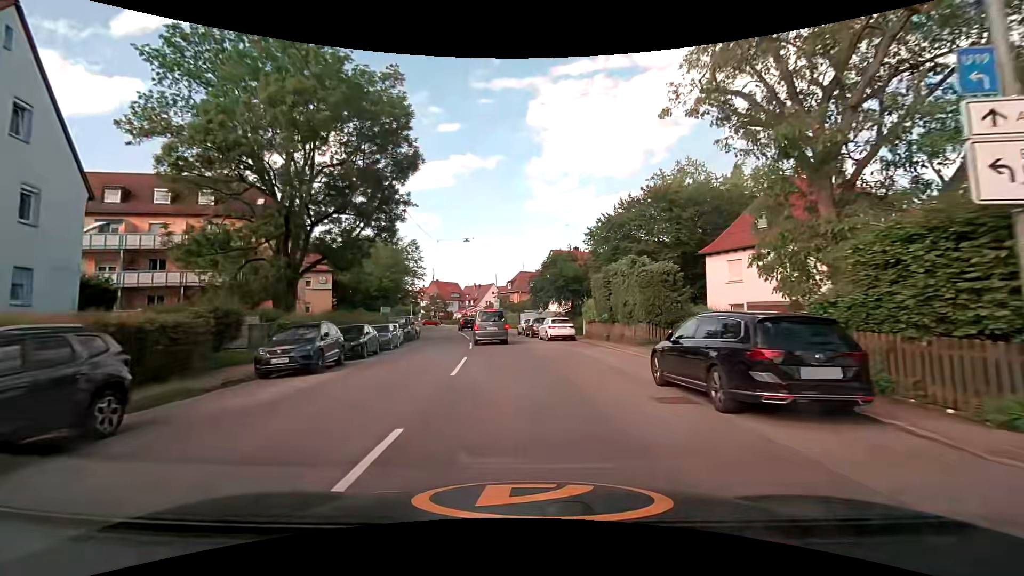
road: tertiary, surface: asphalt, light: Day
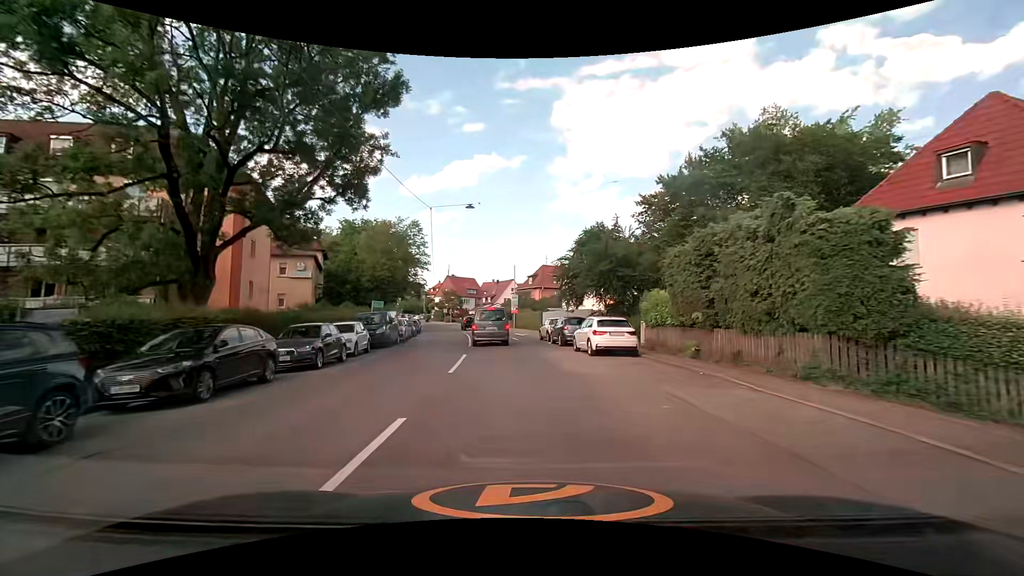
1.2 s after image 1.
(-0.2, +11.6) m; -3°
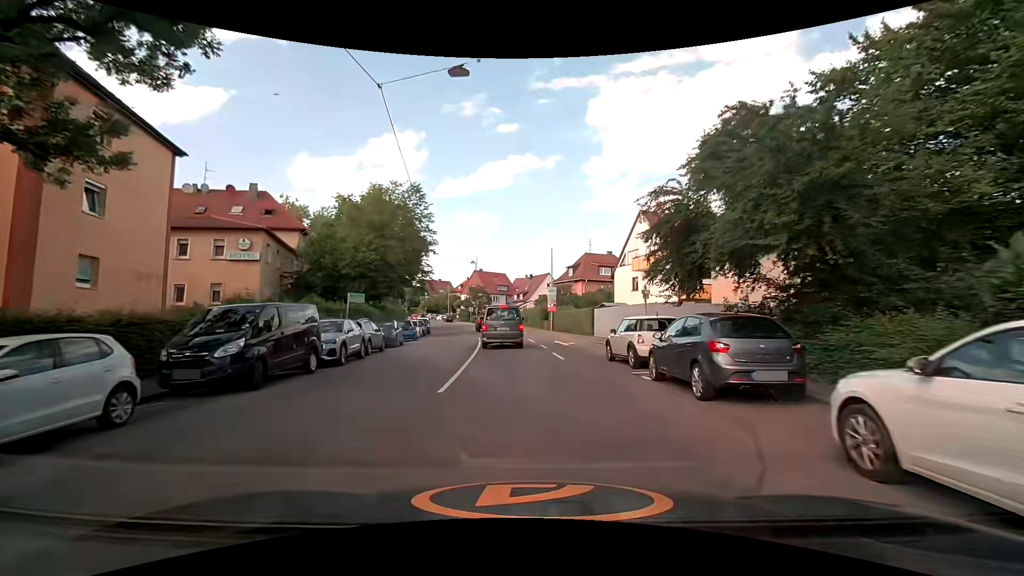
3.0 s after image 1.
(-0.3, +15.7) m; -3°
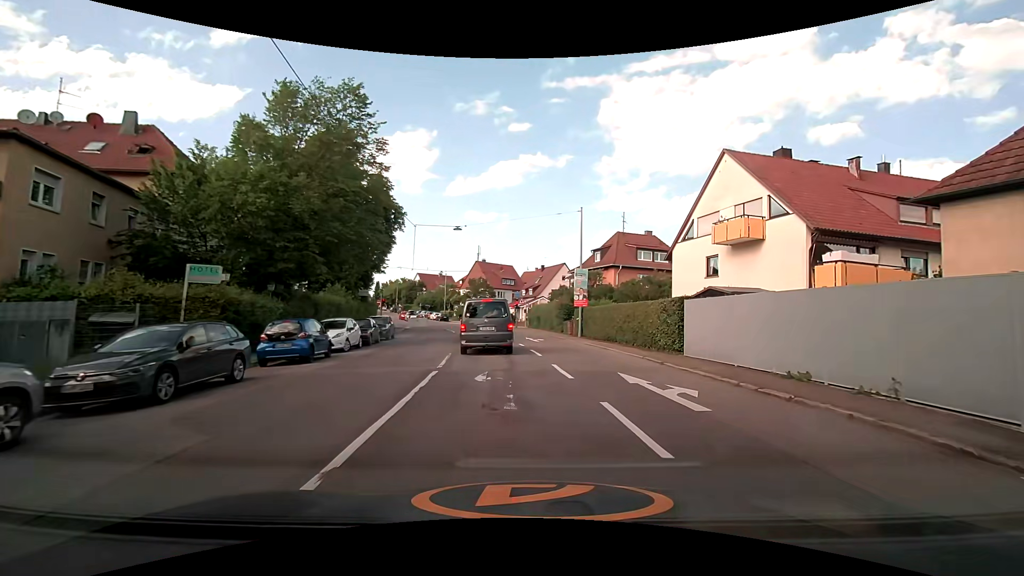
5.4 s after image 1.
(-0.6, +17.4) m; -3°
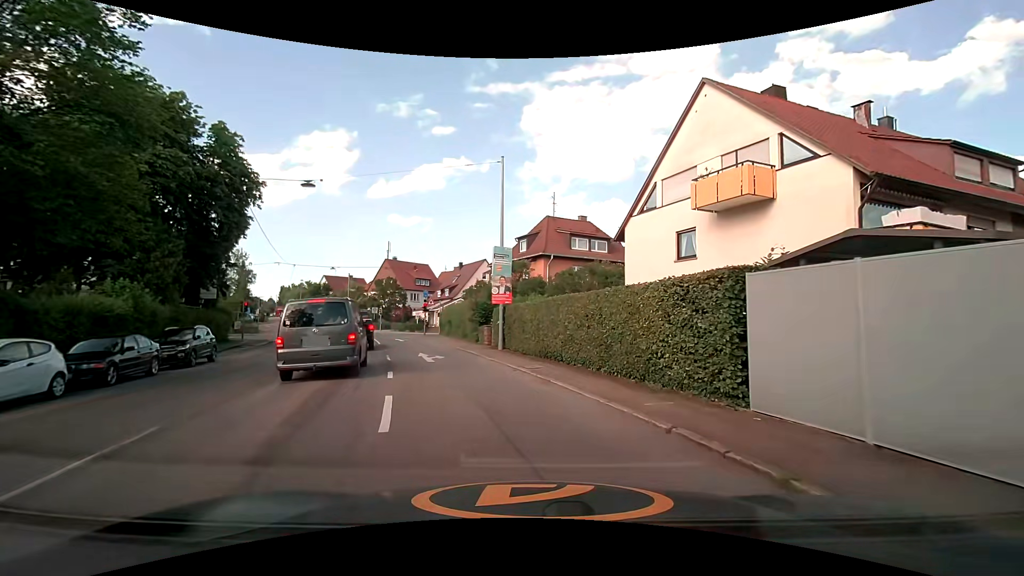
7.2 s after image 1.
(+1.0, +10.6) m; +11°
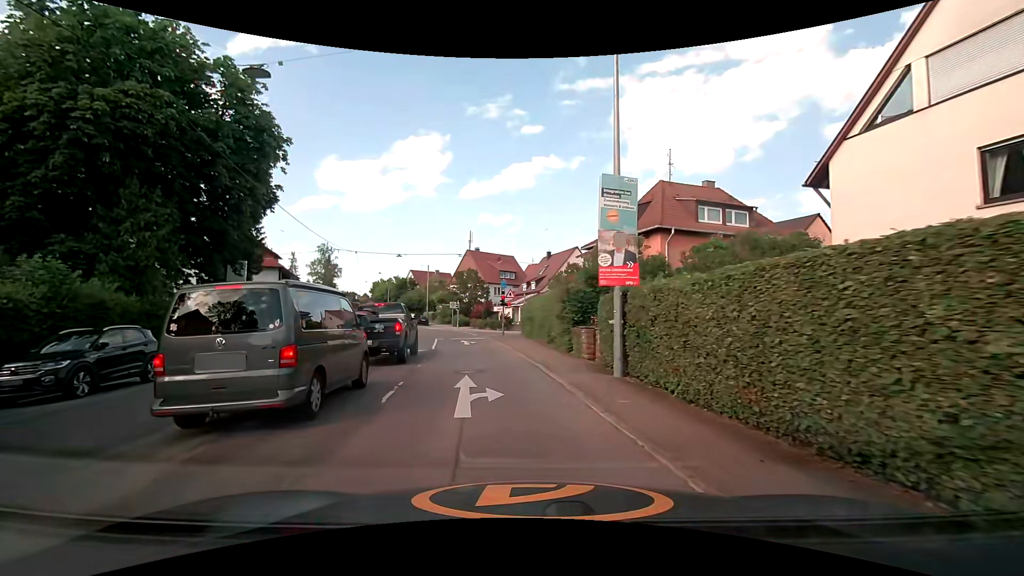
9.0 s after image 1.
(-0.8, +10.0) m; -11°
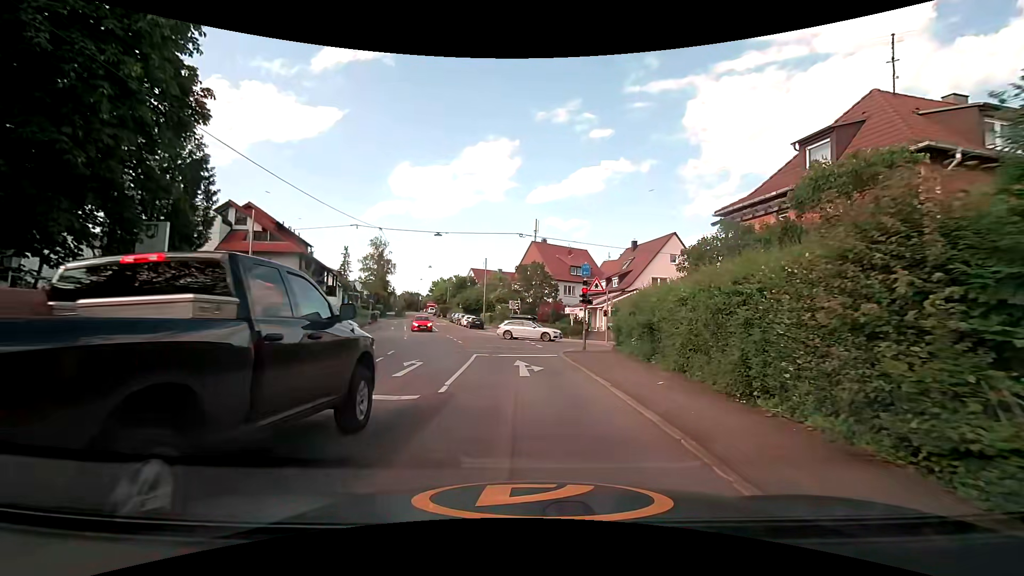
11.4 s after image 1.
(-1.4, +13.3) m; -9°
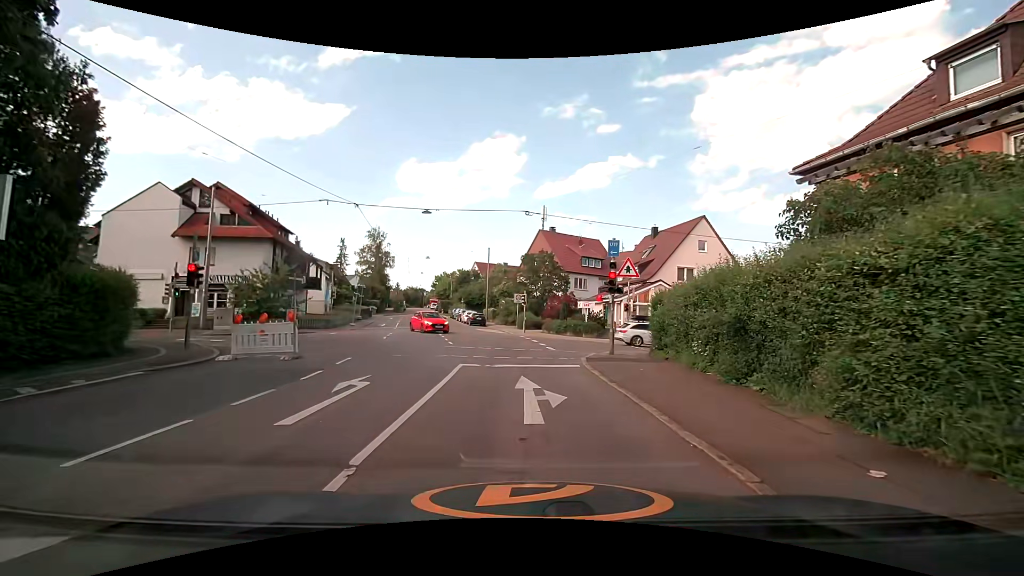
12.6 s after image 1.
(0.0, +6.0) m; +1°
(0, +10) (-1, +20) (-3, +30) (-5, +40) (-7, +49) (-10, +59) (-13, +69) (-15, +78) (-18, +88) (-20, +98) m
